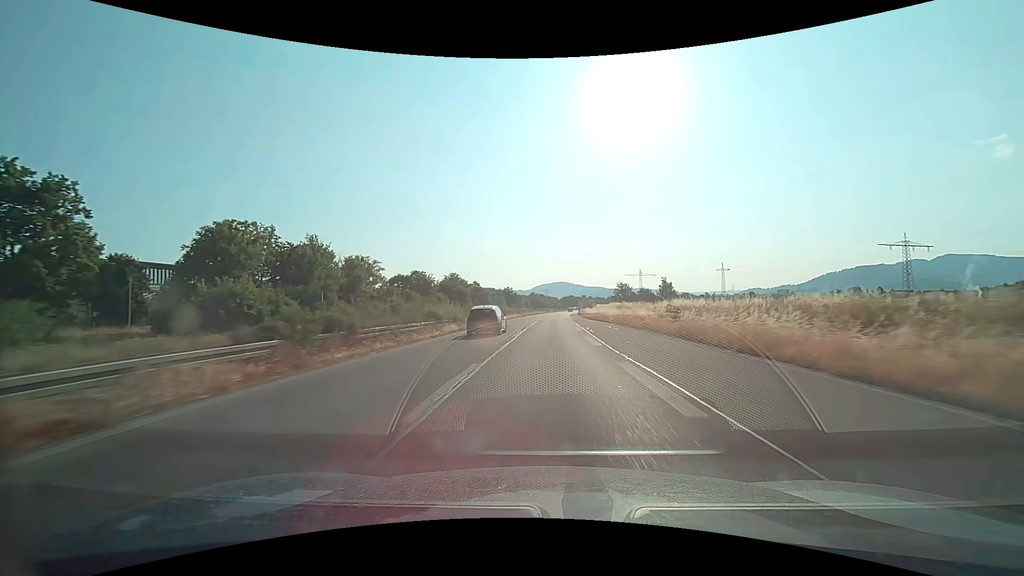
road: trunk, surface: asphalt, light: Day
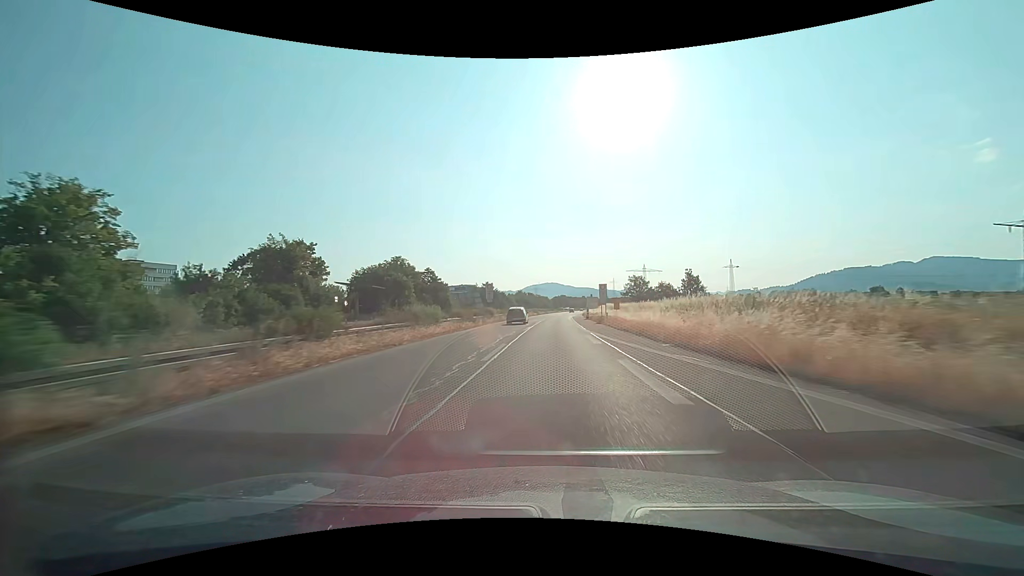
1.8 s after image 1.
(+0.5, +47.5) m; +1°
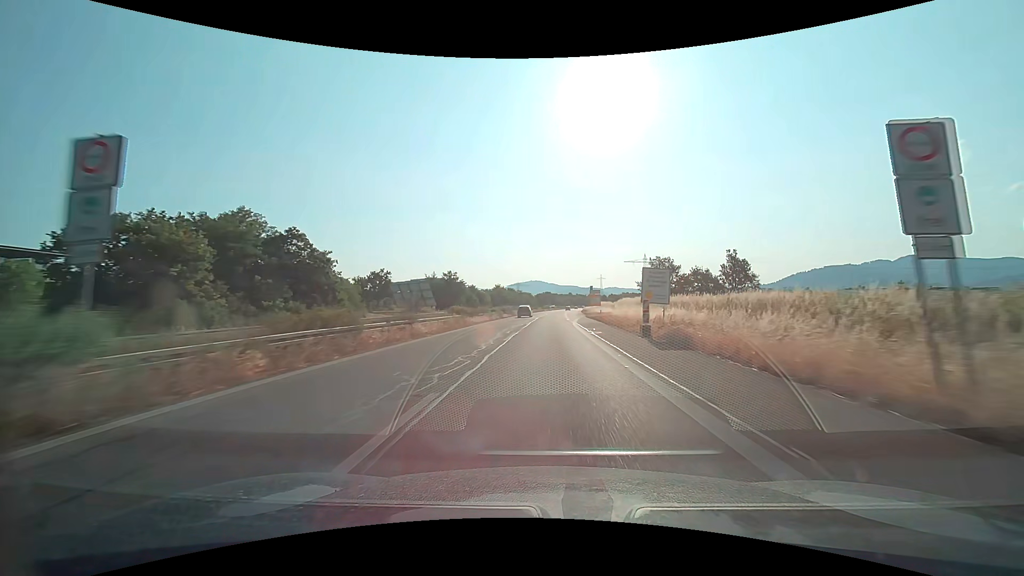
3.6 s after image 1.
(+0.7, +47.2) m; +2°
(0, +10) (0, +20) (0, +30) (+1, +40) (+1, +50) (+2, +60) (+3, +70) (+3, +80) (+4, +90) (+5, +100) m
